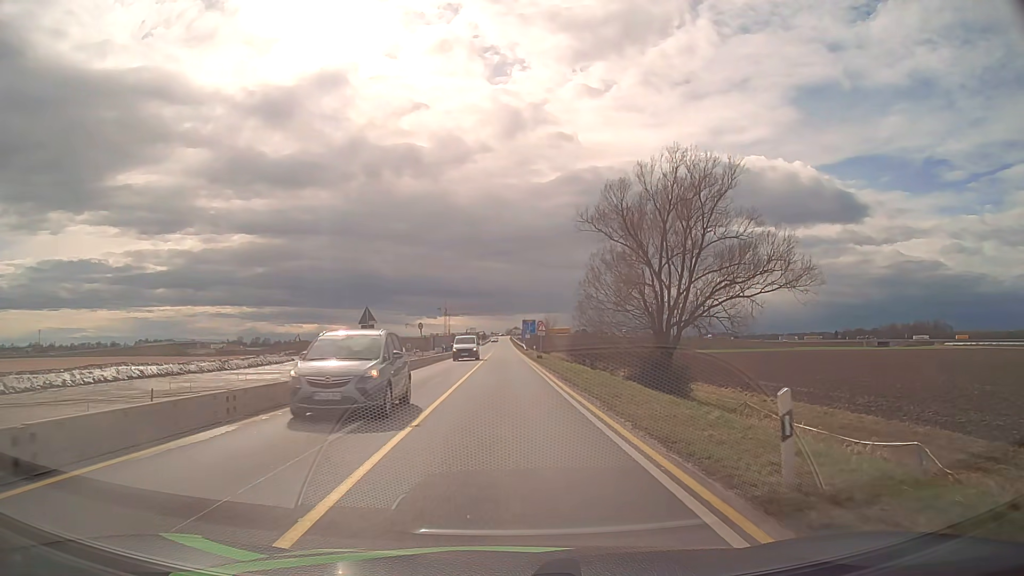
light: Day
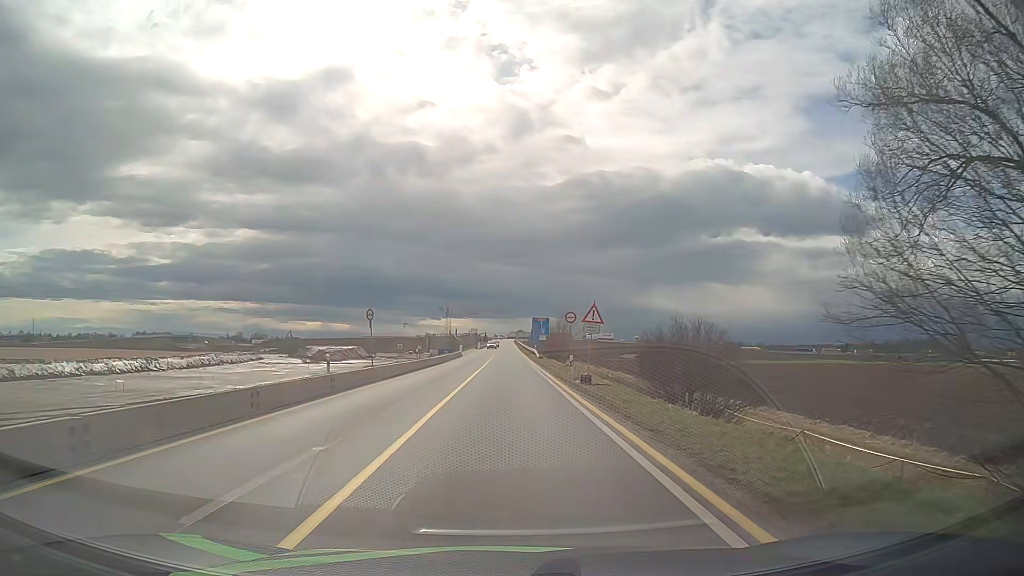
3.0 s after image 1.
(-0.1, +29.0) m; 0°
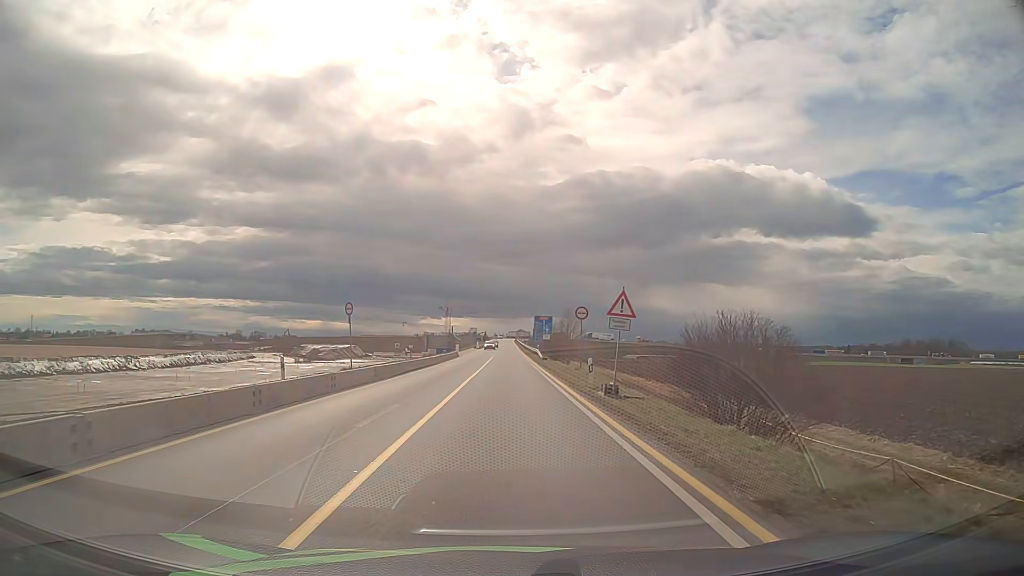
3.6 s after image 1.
(0.0, +6.0) m; 0°
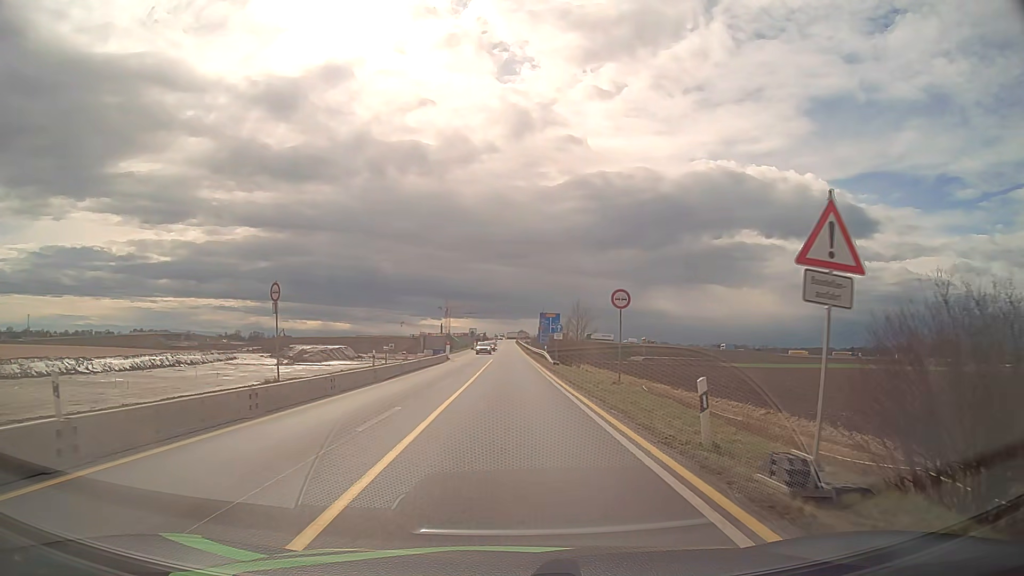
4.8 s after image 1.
(0.0, +12.5) m; 0°
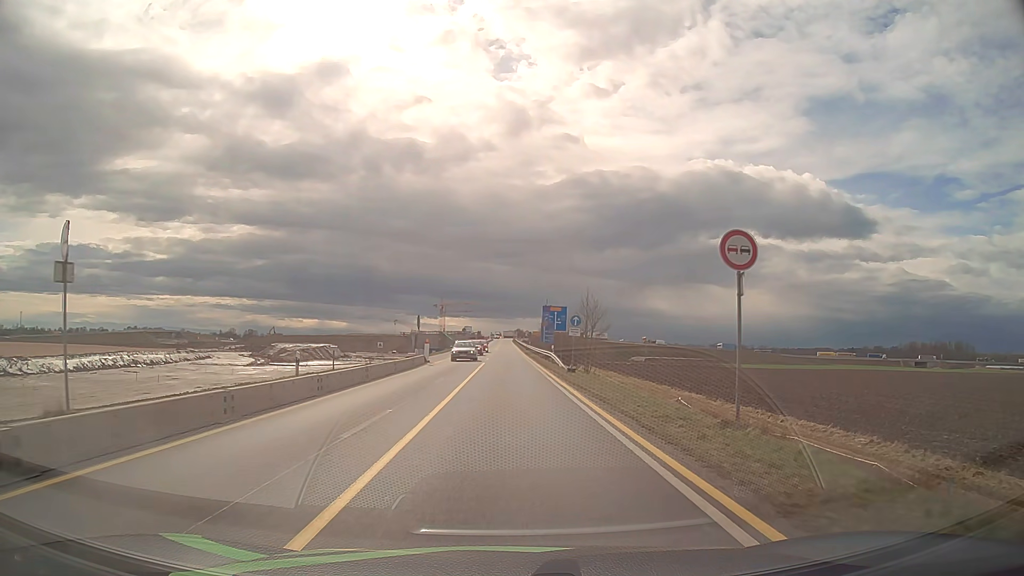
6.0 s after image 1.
(0.0, +13.3) m; 0°
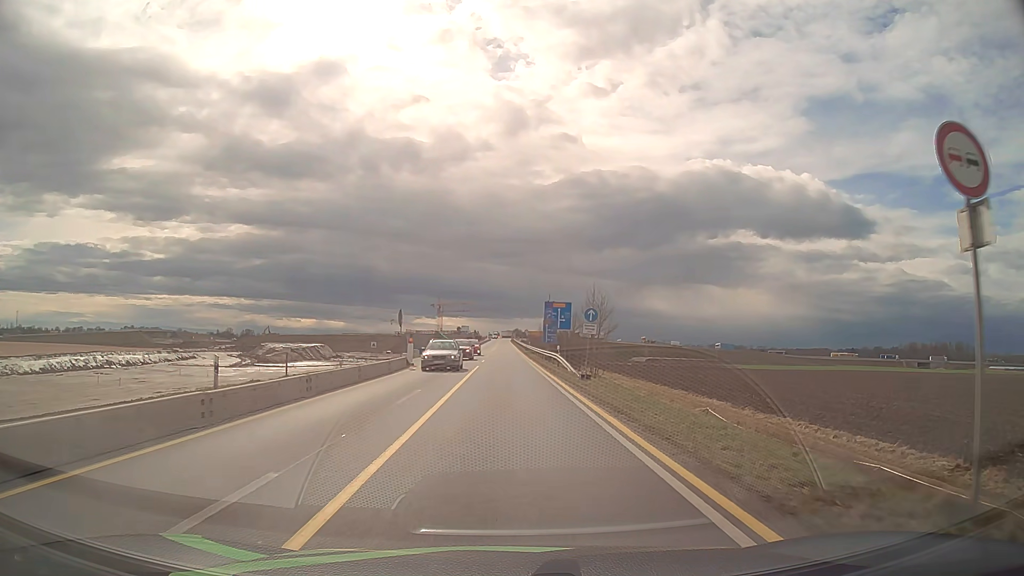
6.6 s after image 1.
(0.0, +6.9) m; 0°
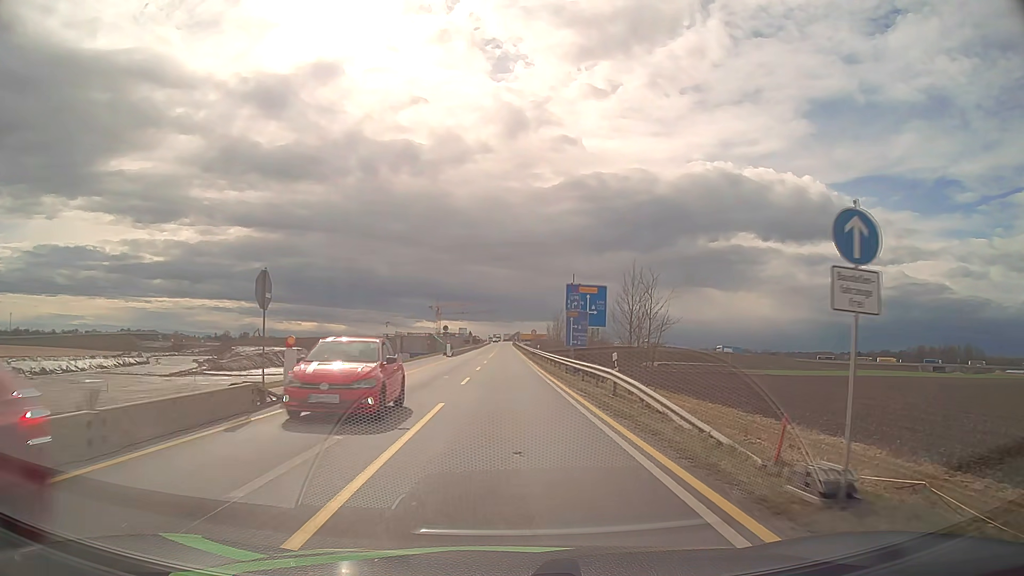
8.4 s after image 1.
(0.0, +21.4) m; 0°
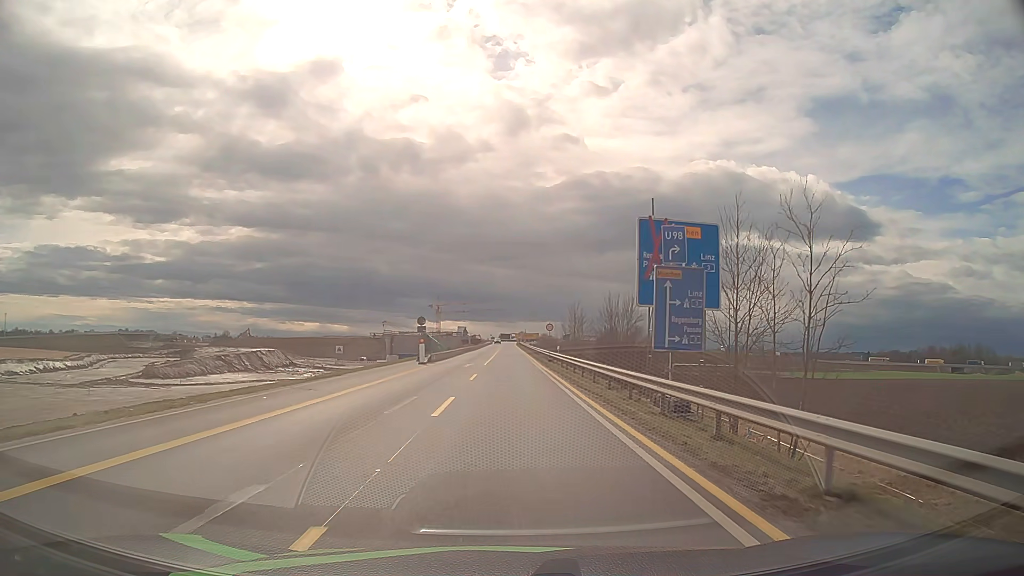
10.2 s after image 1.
(-0.1, +22.1) m; 0°
(0, +10) (0, +20) (0, +30) (0, +40) (0, +50) (0, +60) (0, +70) (0, +80) (0, +90) (0, +100) m
